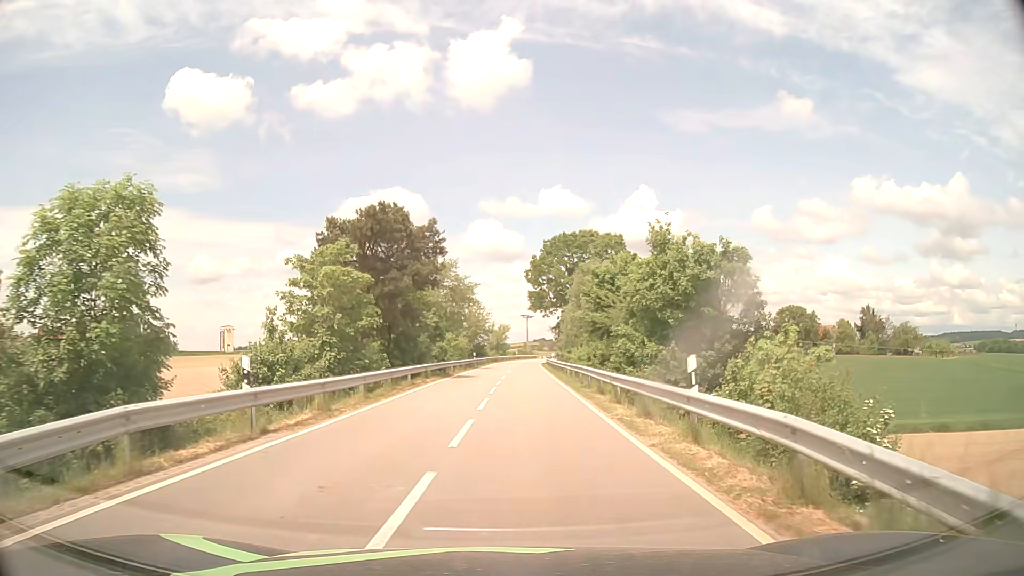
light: Day
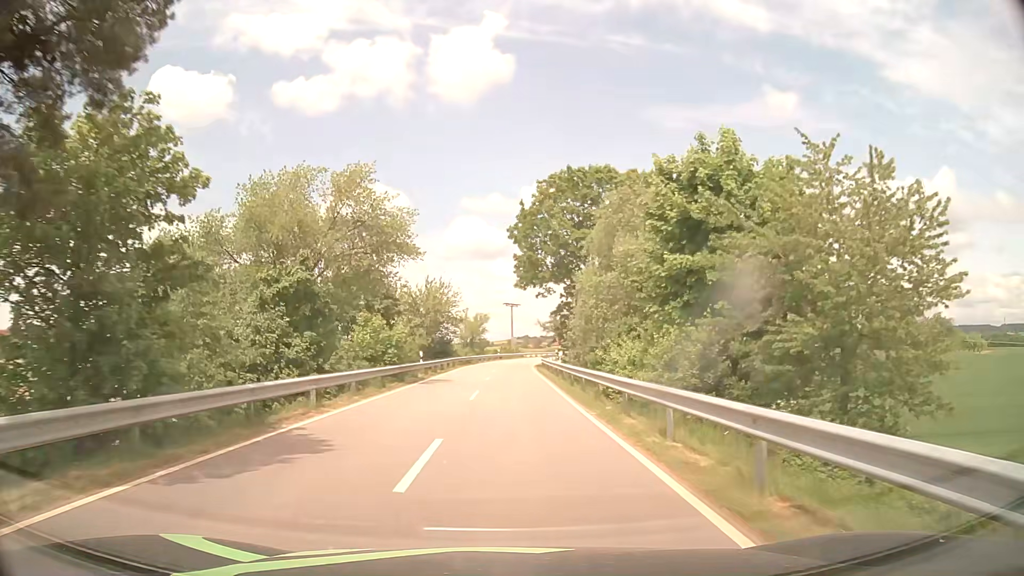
(+0.7, +28.0) m; +2°
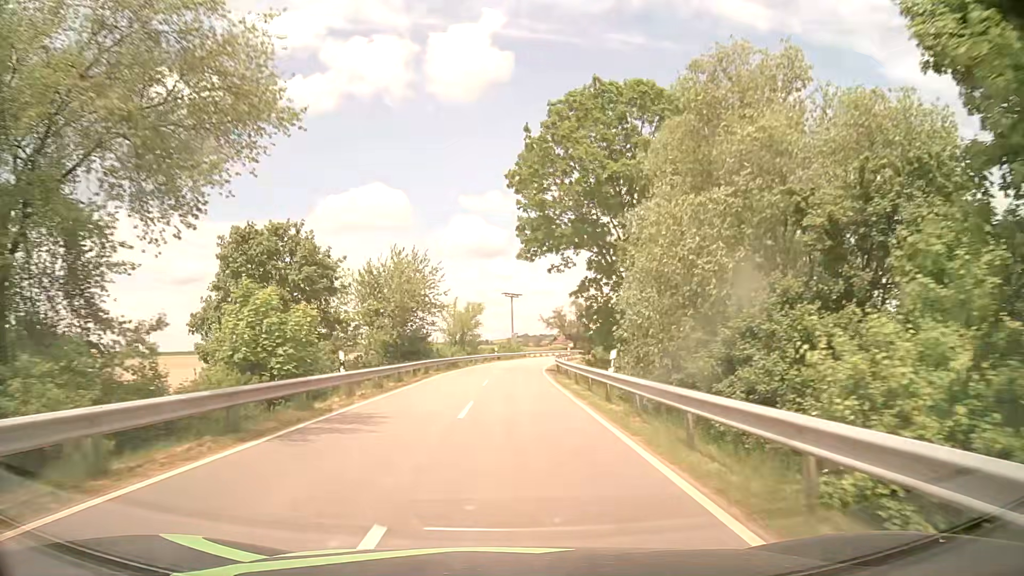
(-0.1, +17.4) m; 0°
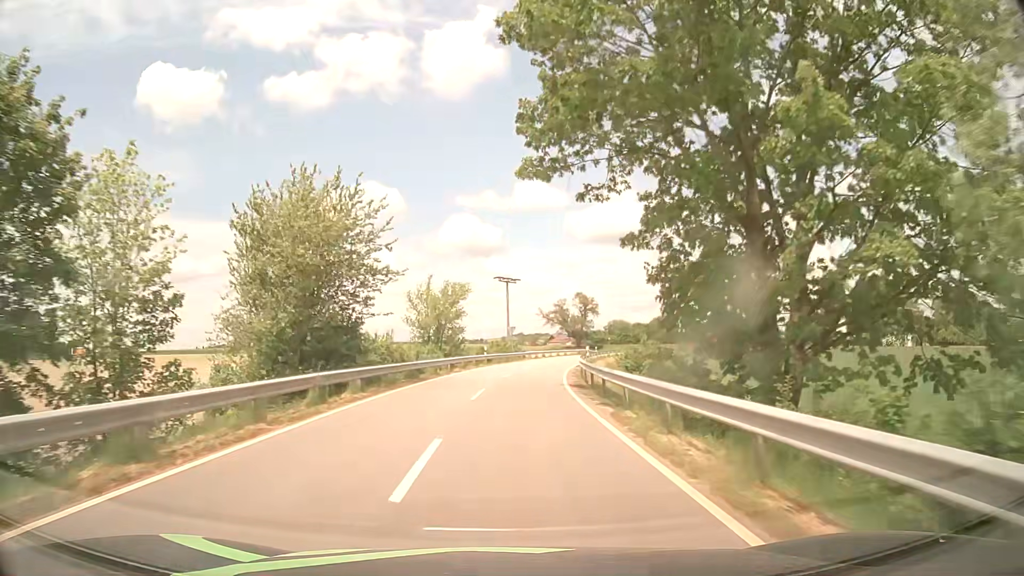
(+0.1, +19.1) m; +1°
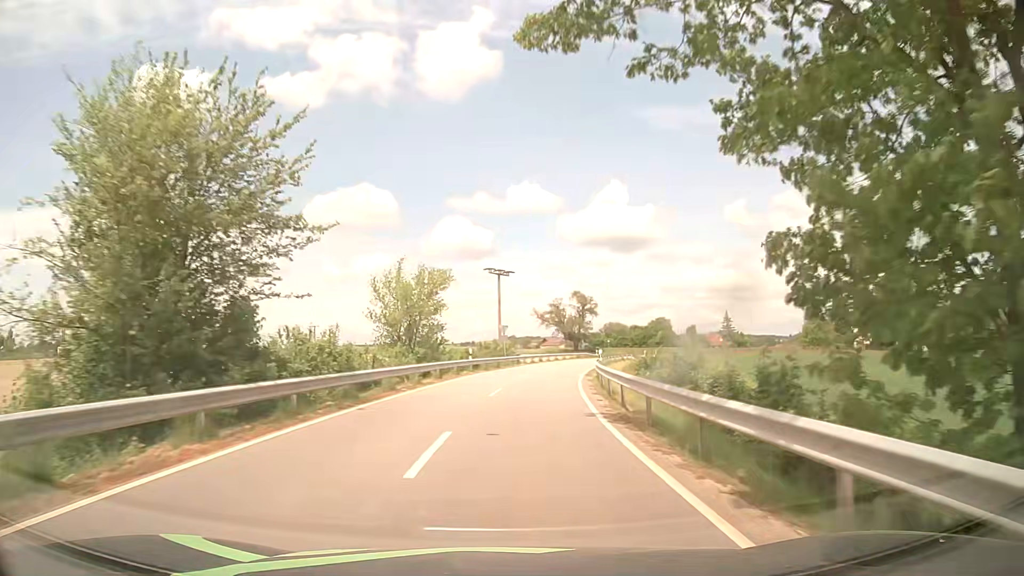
(0.0, +10.1) m; 0°
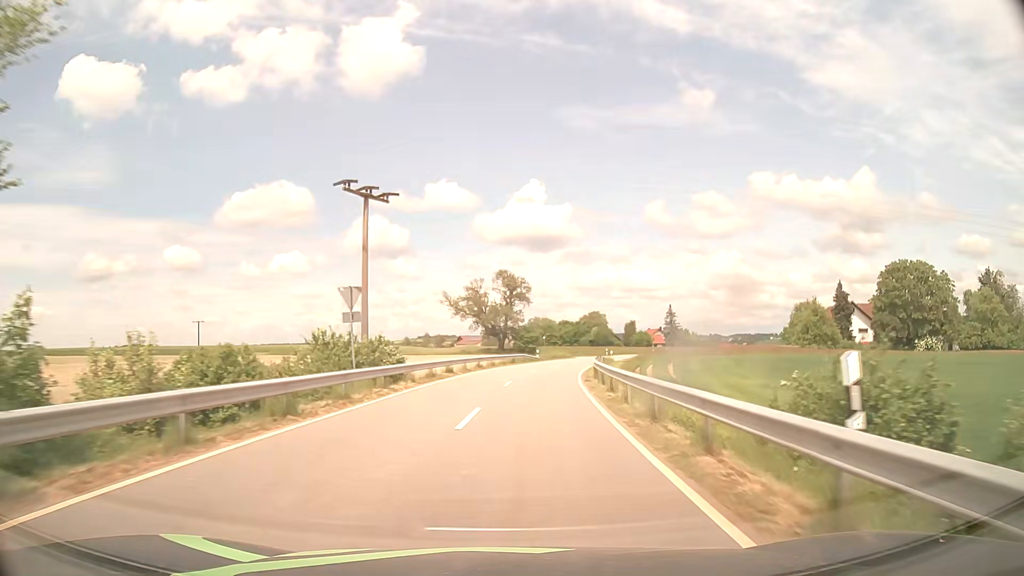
(+1.8, +32.5) m; +7°
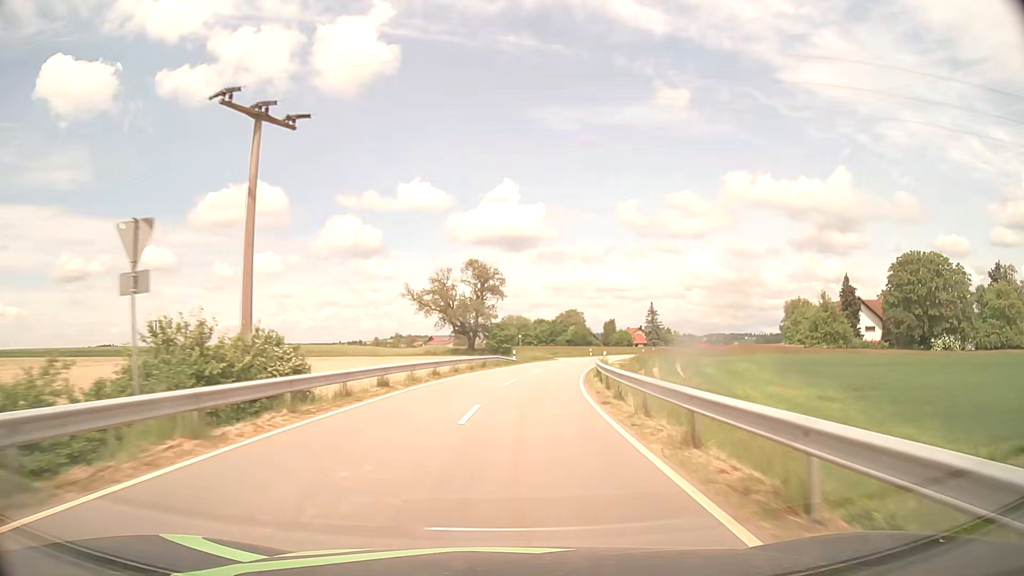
(+0.2, +11.5) m; +2°
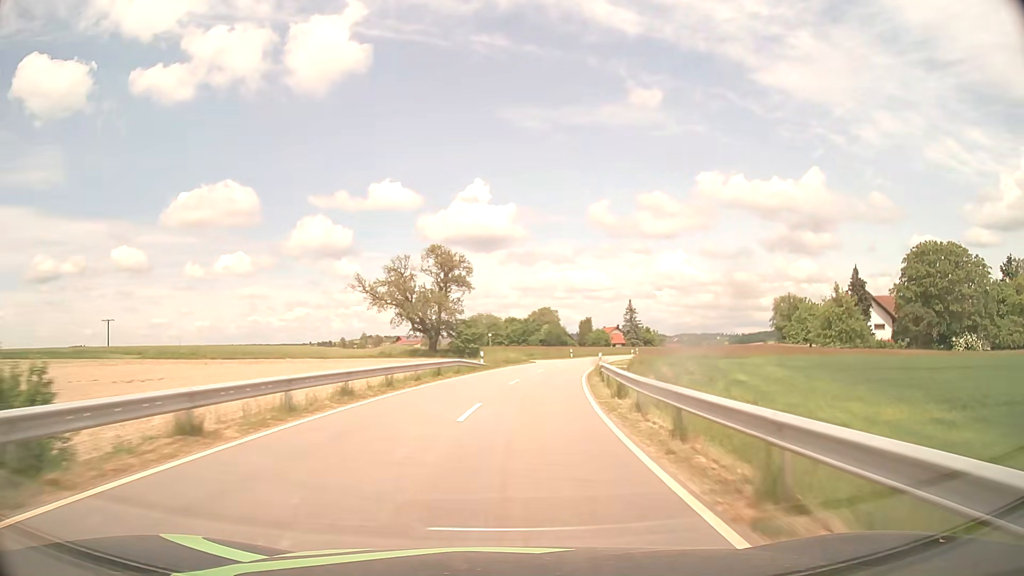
(+0.3, +11.9) m; +3°
